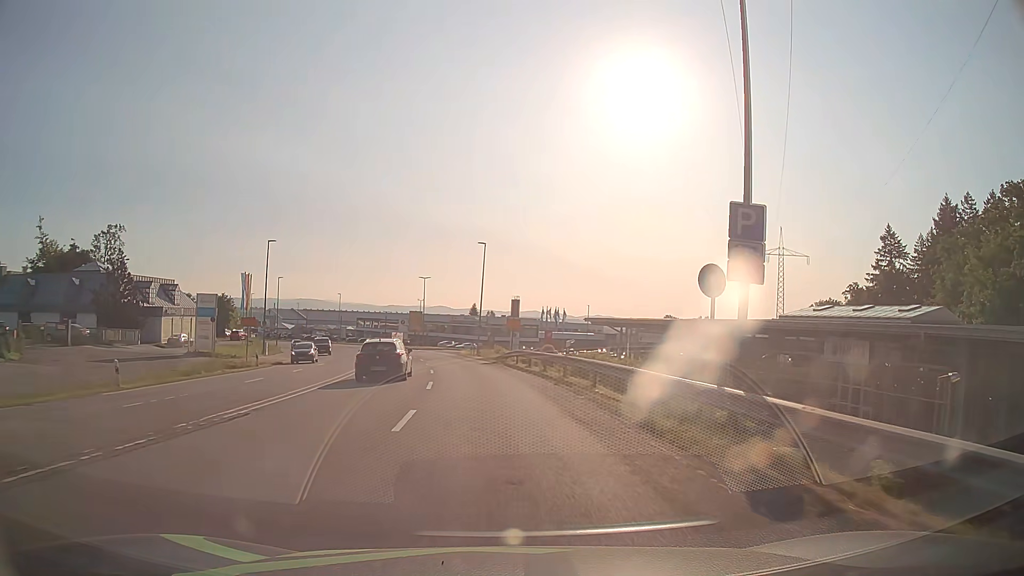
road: secondary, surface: asphalt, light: Day
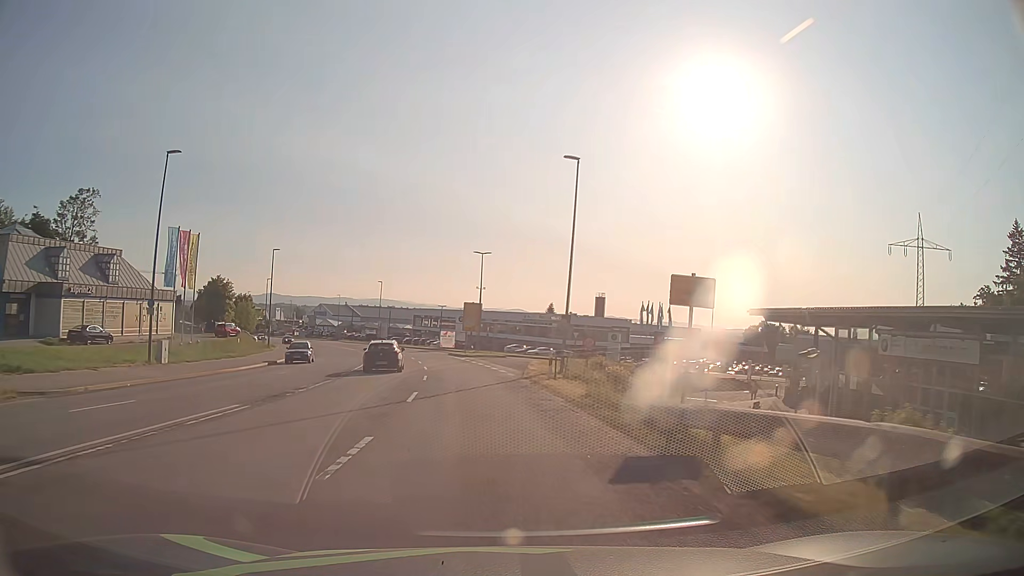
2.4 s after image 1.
(-1.4, +30.5) m; -6°
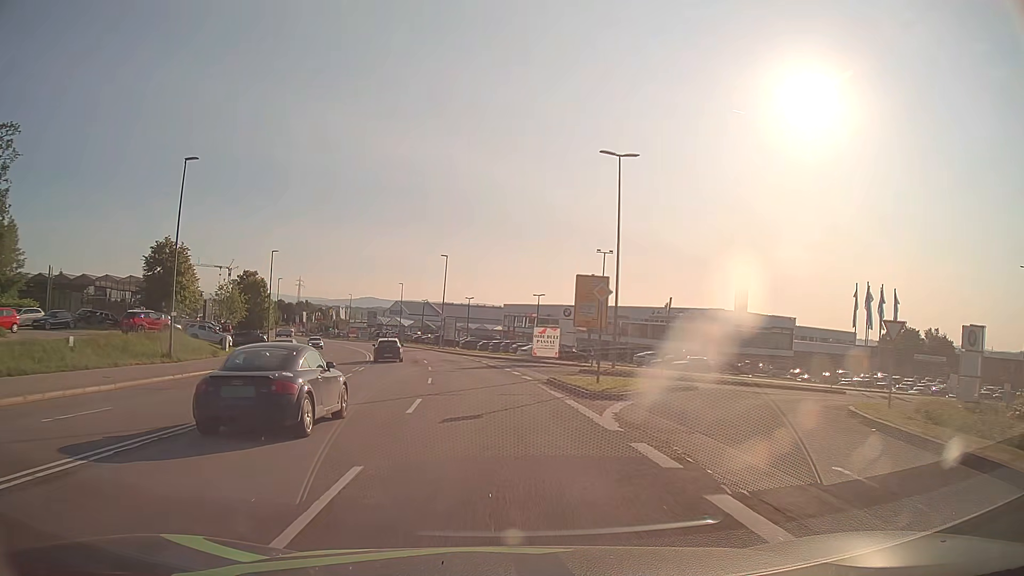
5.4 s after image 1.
(-2.9, +38.0) m; -8°
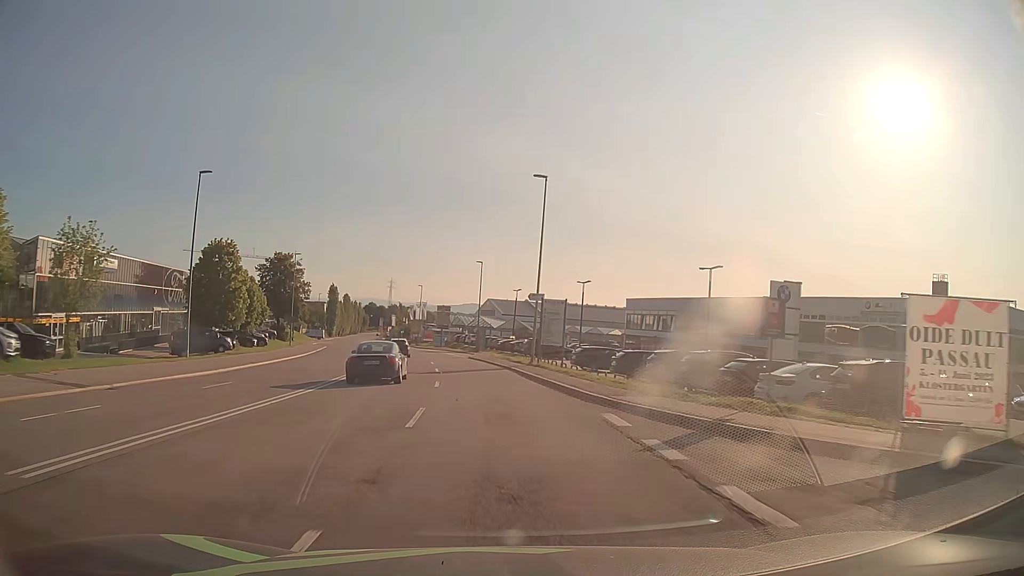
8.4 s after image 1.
(-2.8, +38.2) m; -9°
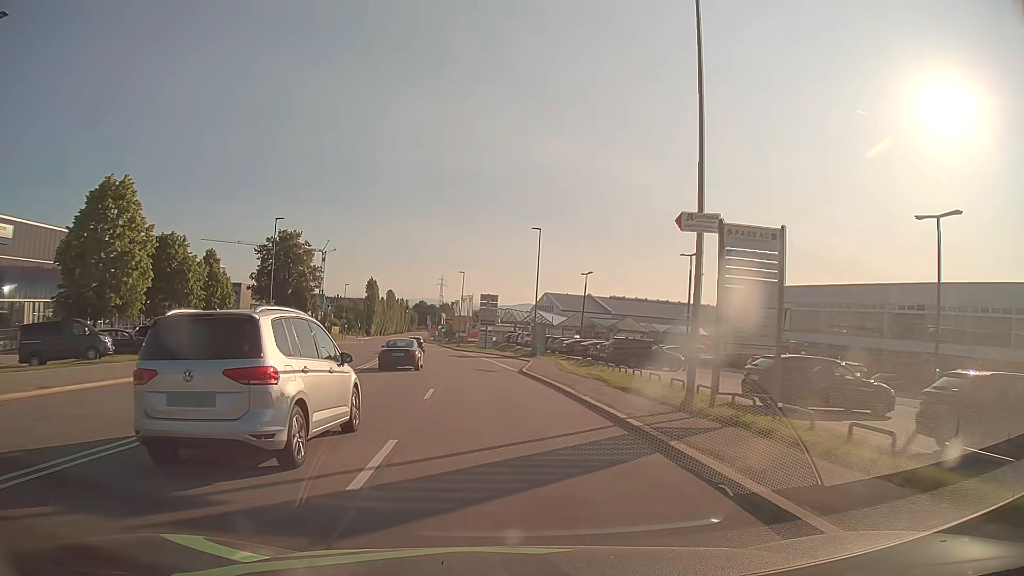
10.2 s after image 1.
(-1.0, +22.9) m; -5°
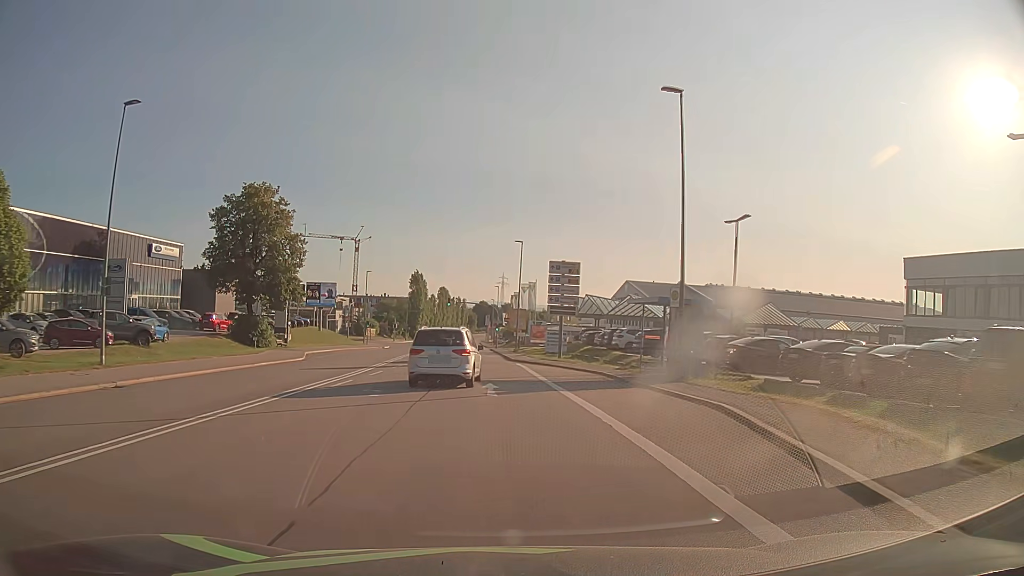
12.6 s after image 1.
(-1.3, +30.6) m; -5°
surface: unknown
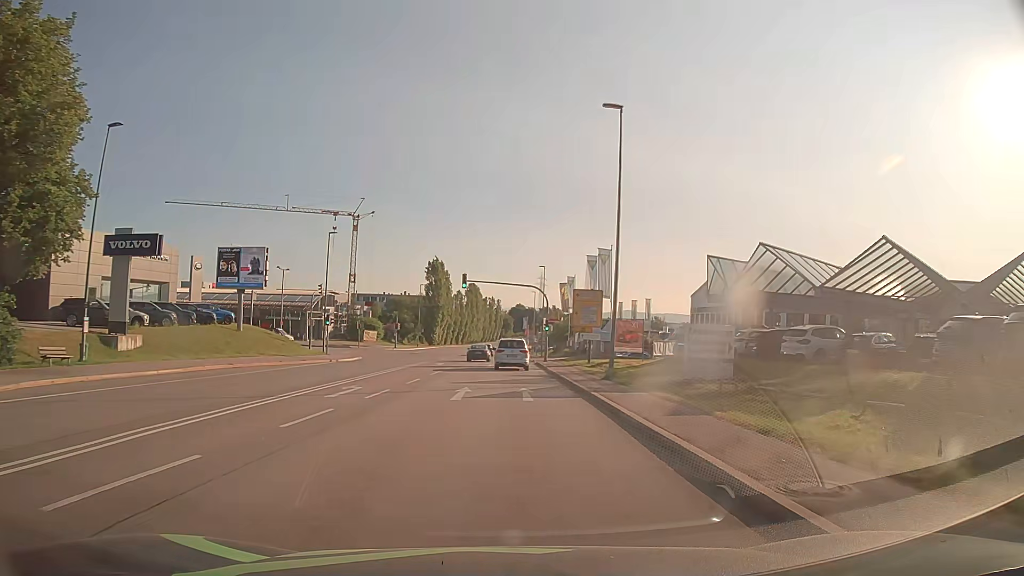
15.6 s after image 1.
(-1.5, +38.3) m; -3°
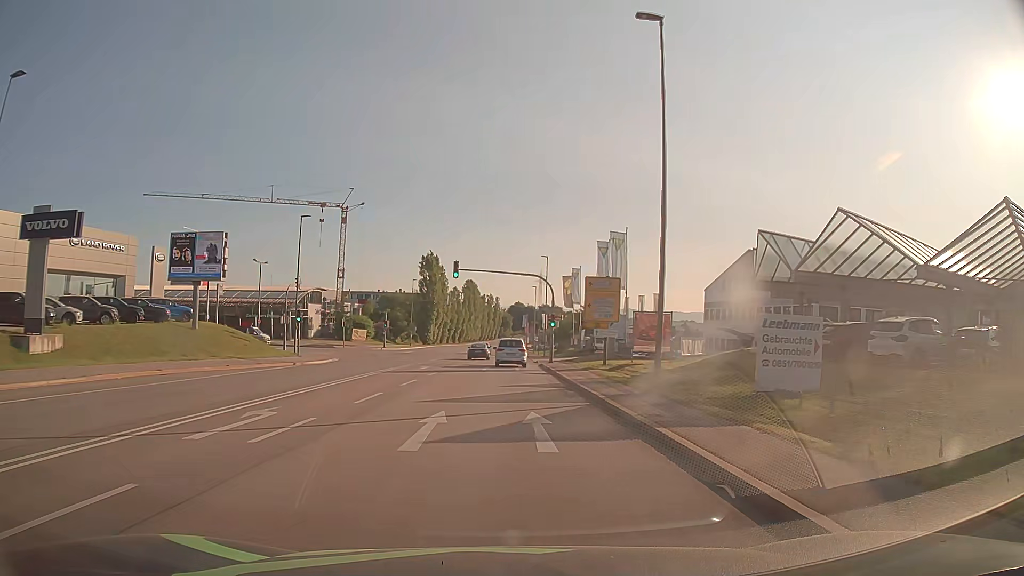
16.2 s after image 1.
(0.0, +7.6) m; 0°
(0, +10) (0, +20) (0, +30) (0, +40) (0, +50) (0, +60) (0, +70) (0, +80) (0, +90) (0, +100) m
